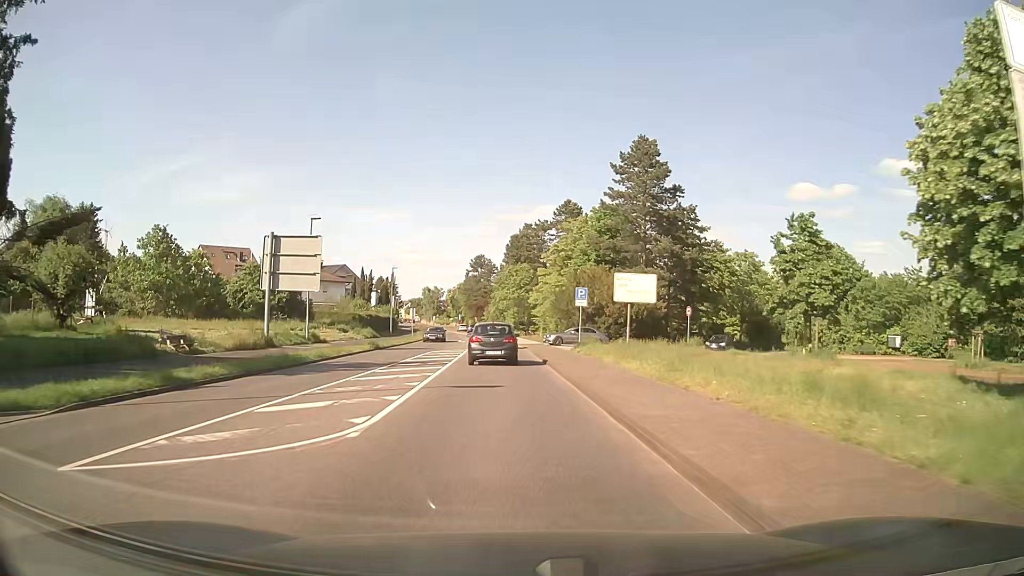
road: secondary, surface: asphalt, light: Day
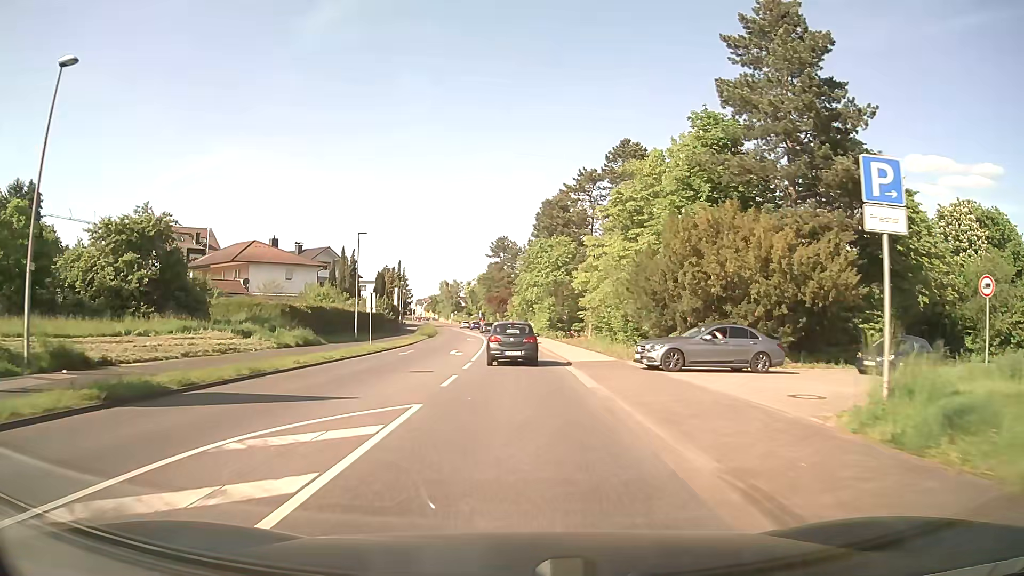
(-0.7, +28.6) m; -2°
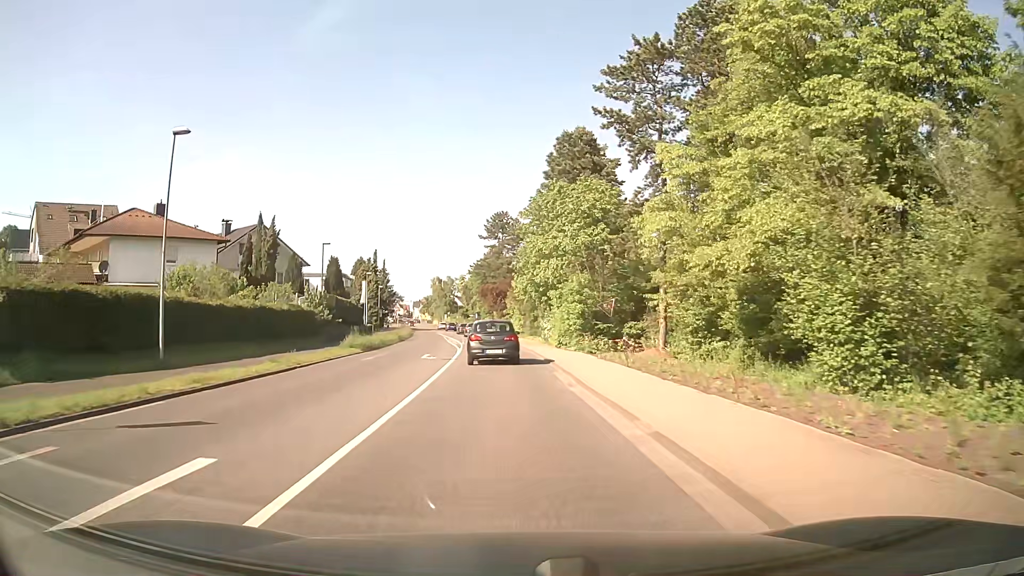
(+0.1, +28.4) m; 0°
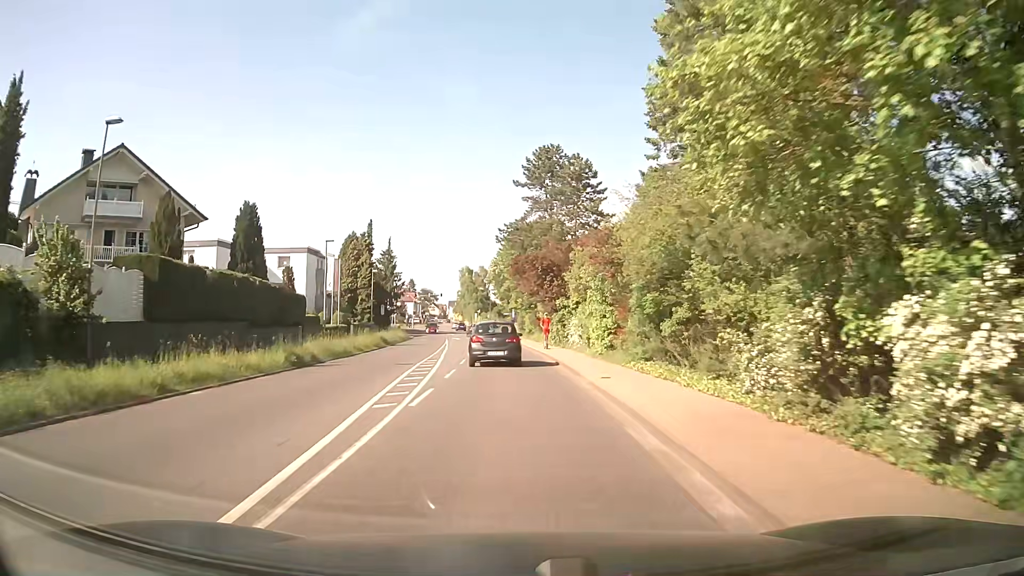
(-1.3, +35.9) m; -3°
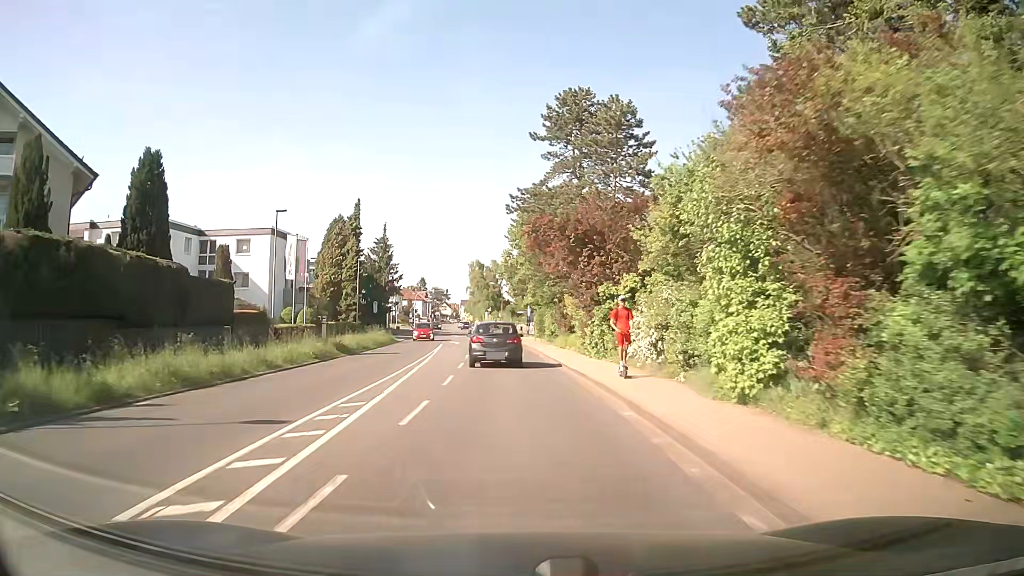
(-0.3, +14.5) m; -2°
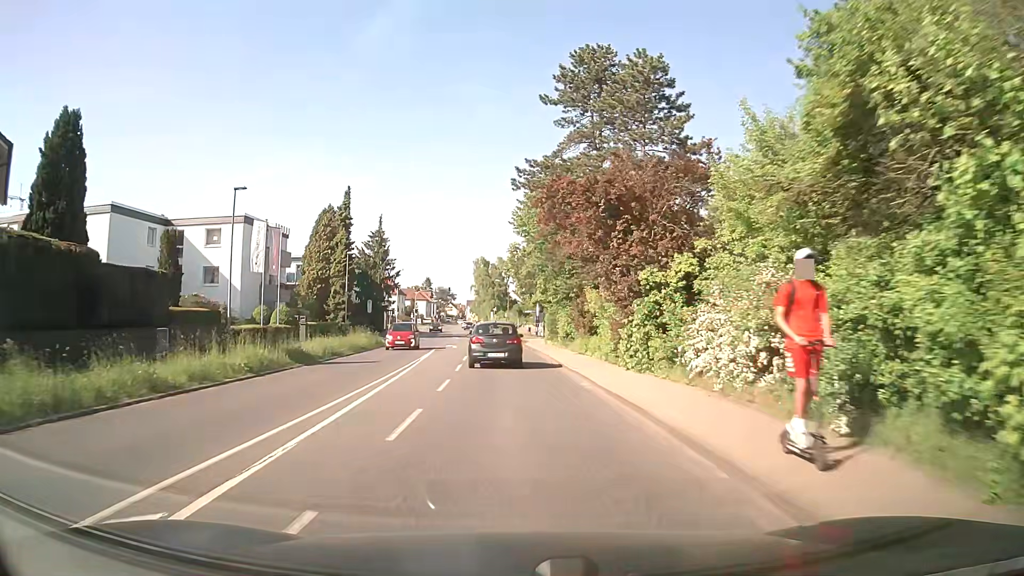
(0.0, +7.2) m; 0°
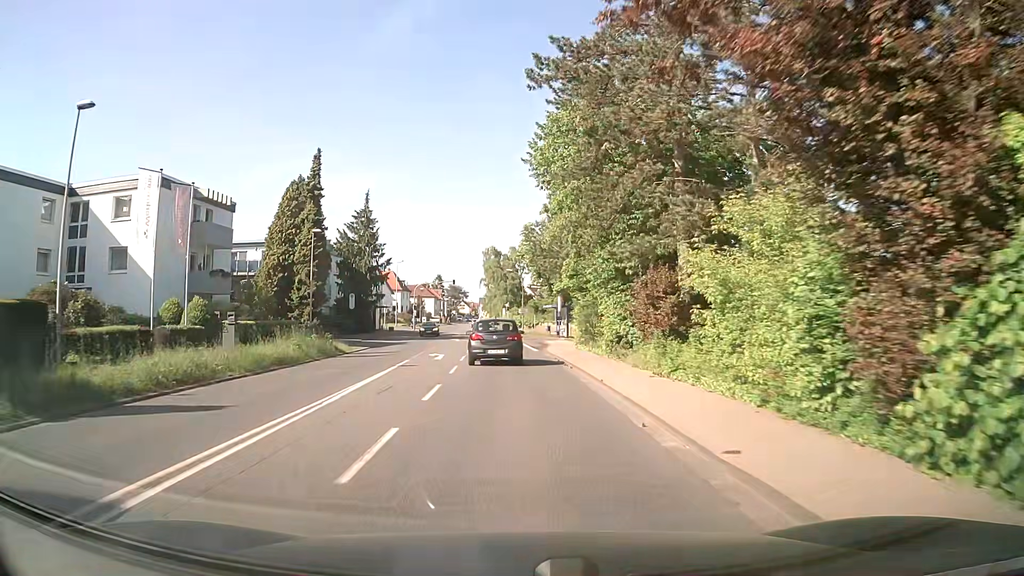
(-0.1, +14.5) m; -1°
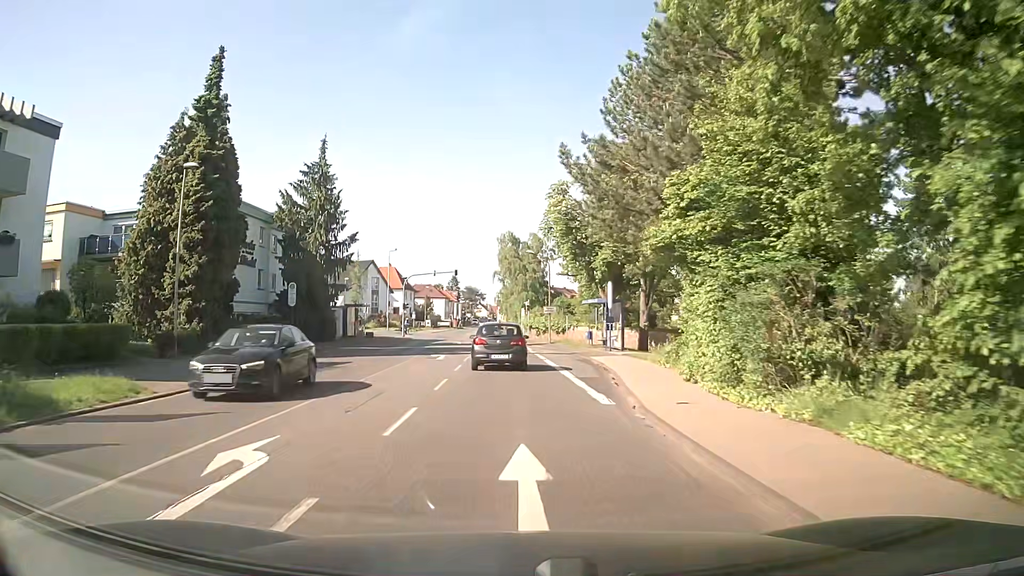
(-0.3, +21.6) m; -1°
